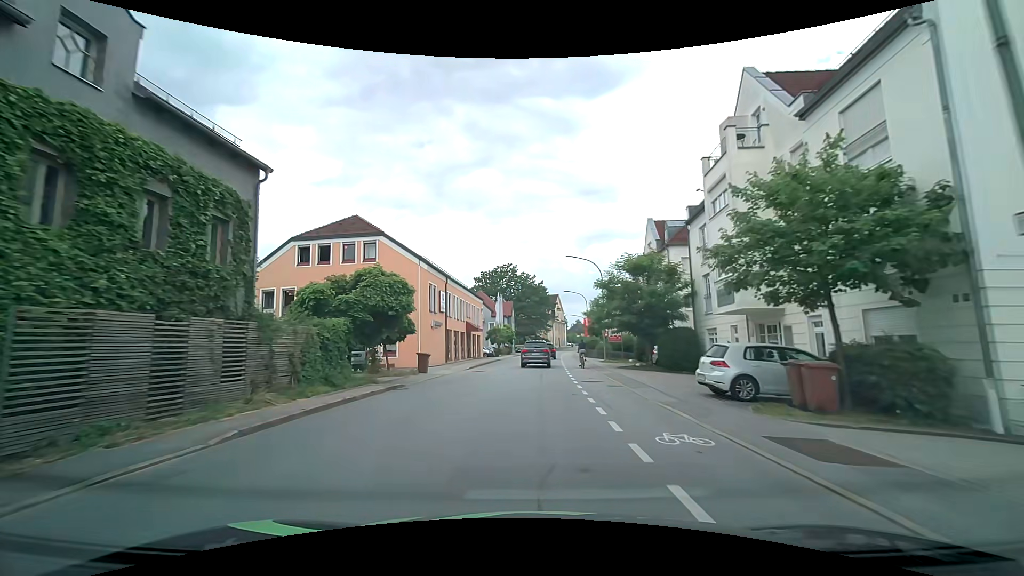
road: tertiary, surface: asphalt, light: Day
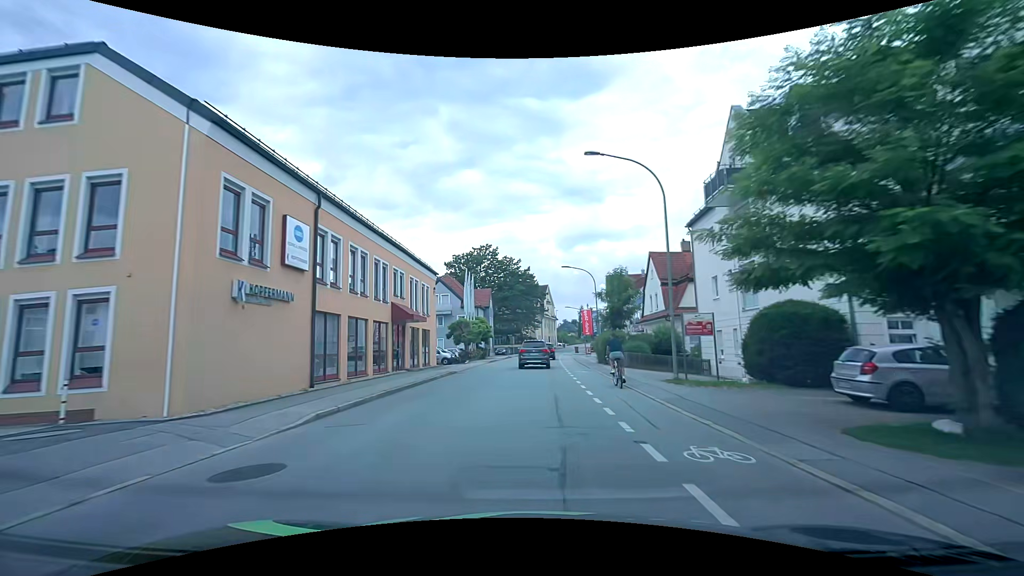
(-0.1, +22.4) m; 0°
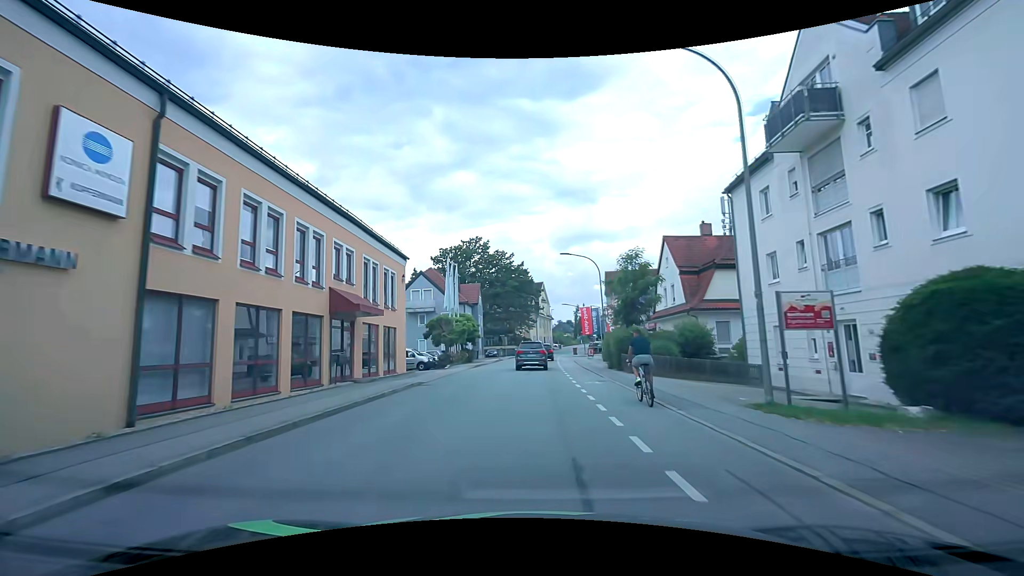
(+0.1, +7.4) m; +1°
(0, +10) (0, +20) (0, +30) (+1, +40) (+1, +50) (+2, +60) (+3, +70) (+4, +80) (+6, +90) (+8, +99) m
